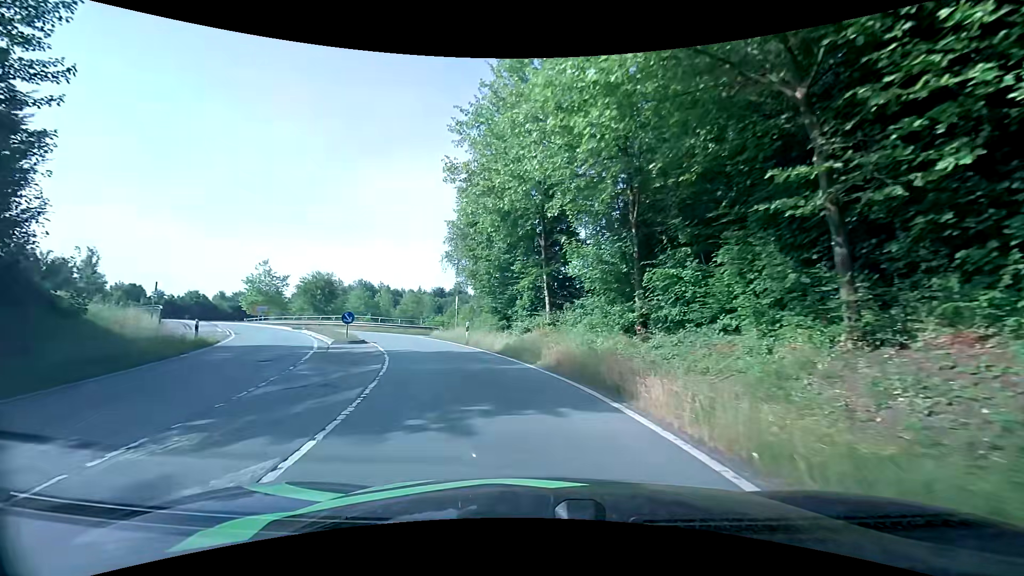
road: primary_link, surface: asphalt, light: Day
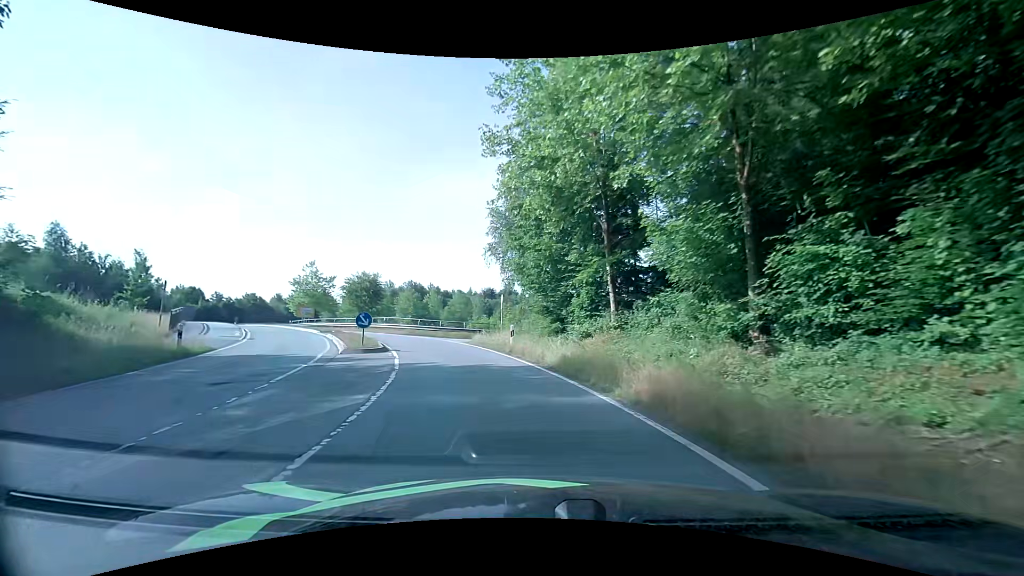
(-0.3, +5.0) m; -5°
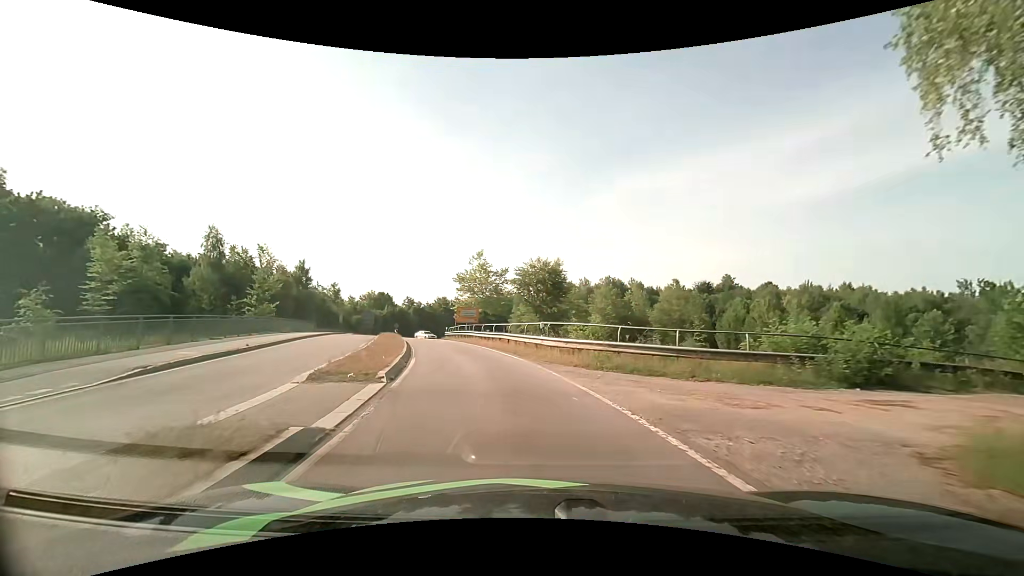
(-5.3, +24.4) m; -23°
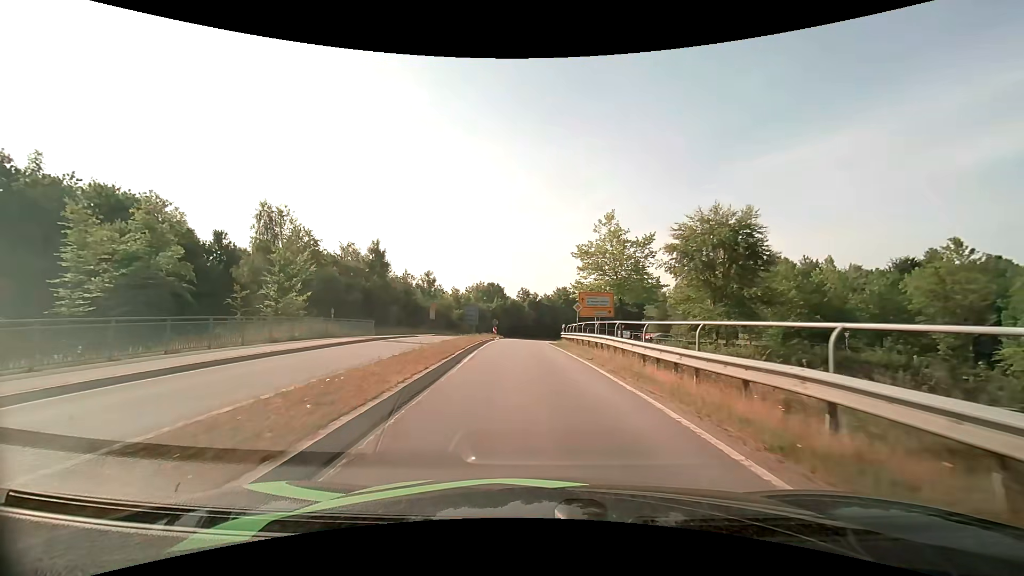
(-3.0, +20.7) m; -14°
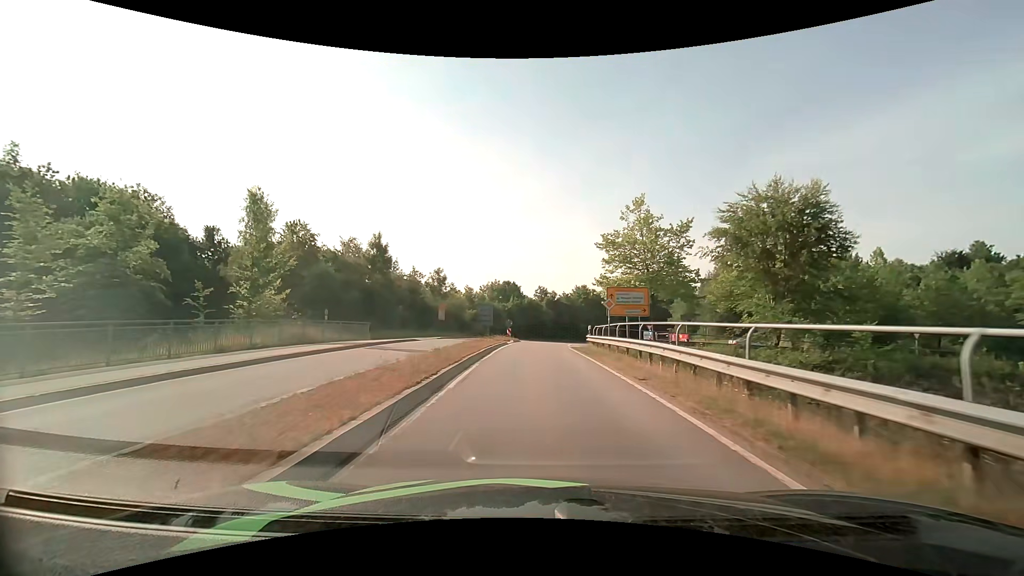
(-0.1, +5.6) m; -2°
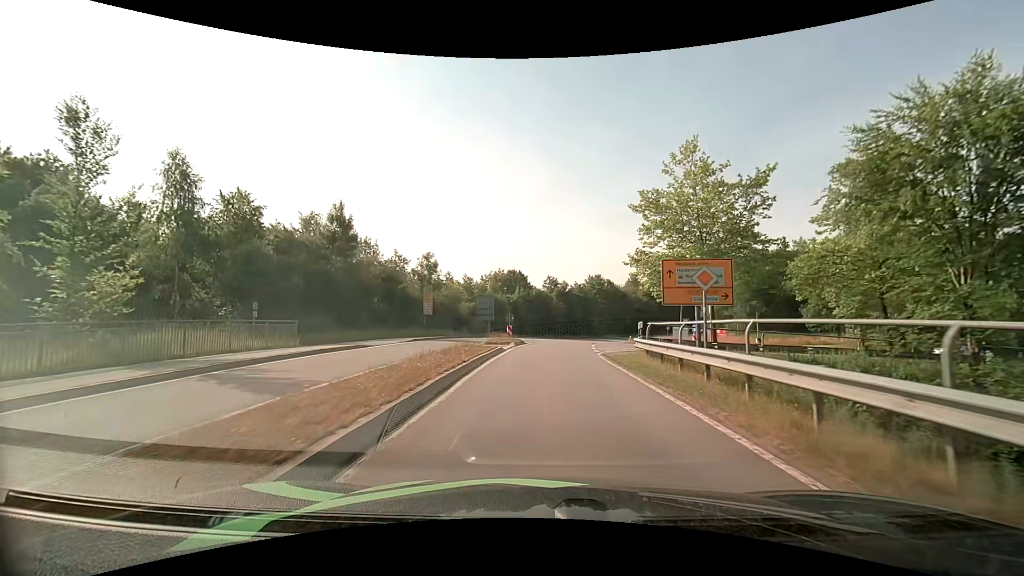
(-0.2, +11.7) m; -1°
